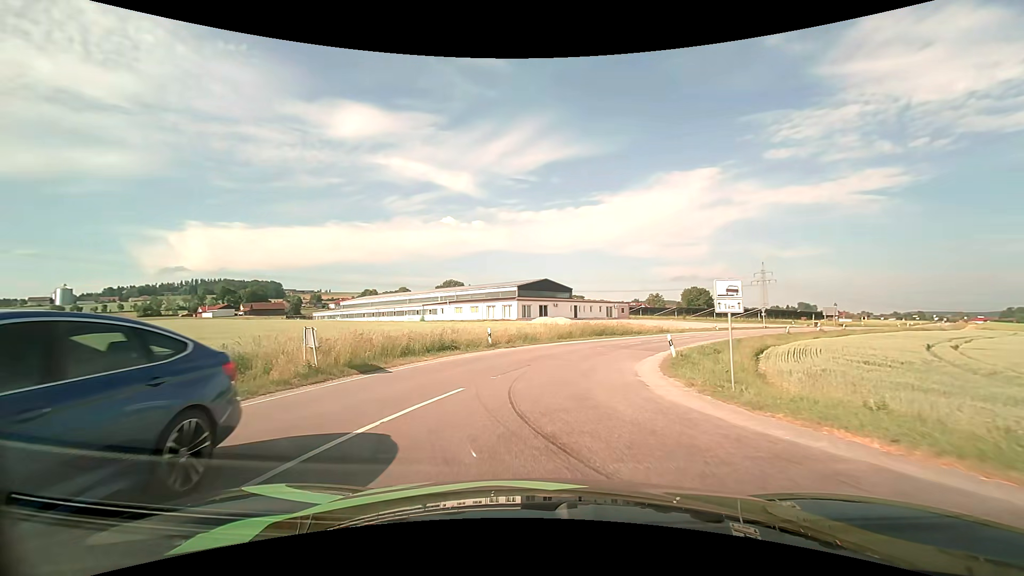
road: secondary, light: Day
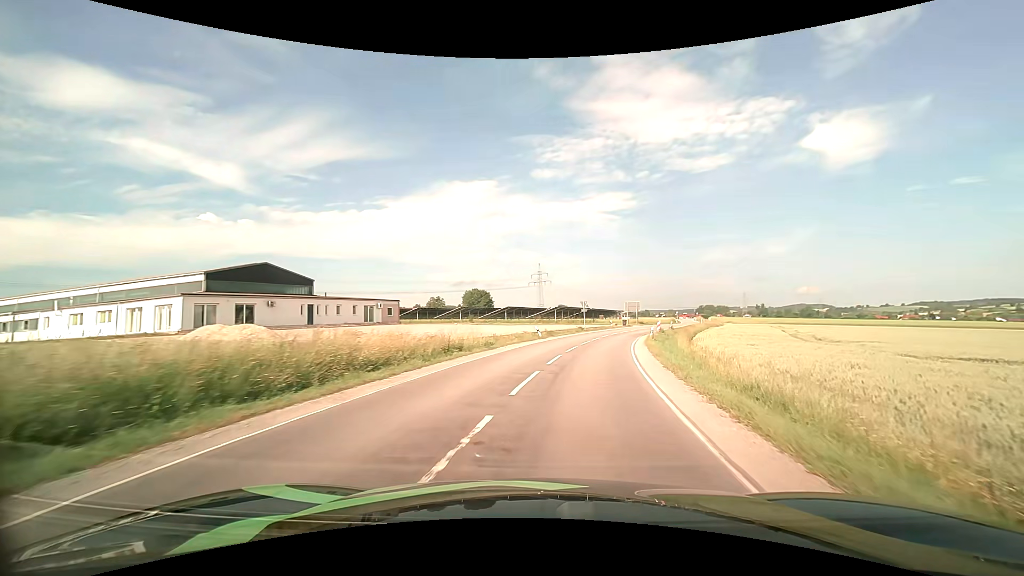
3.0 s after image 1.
(+6.5, +32.2) m; +24°
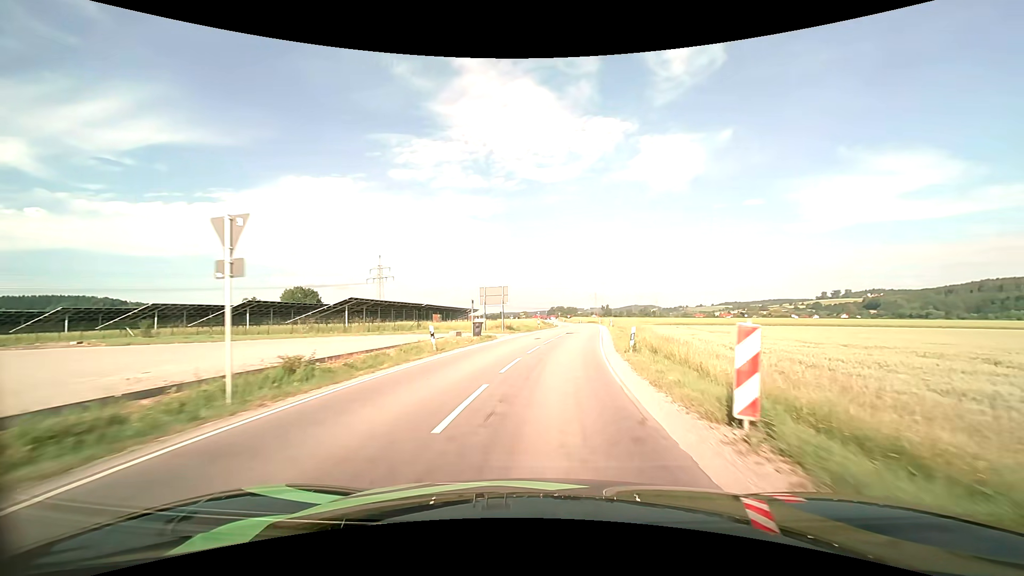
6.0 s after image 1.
(+7.4, +44.9) m; +17°
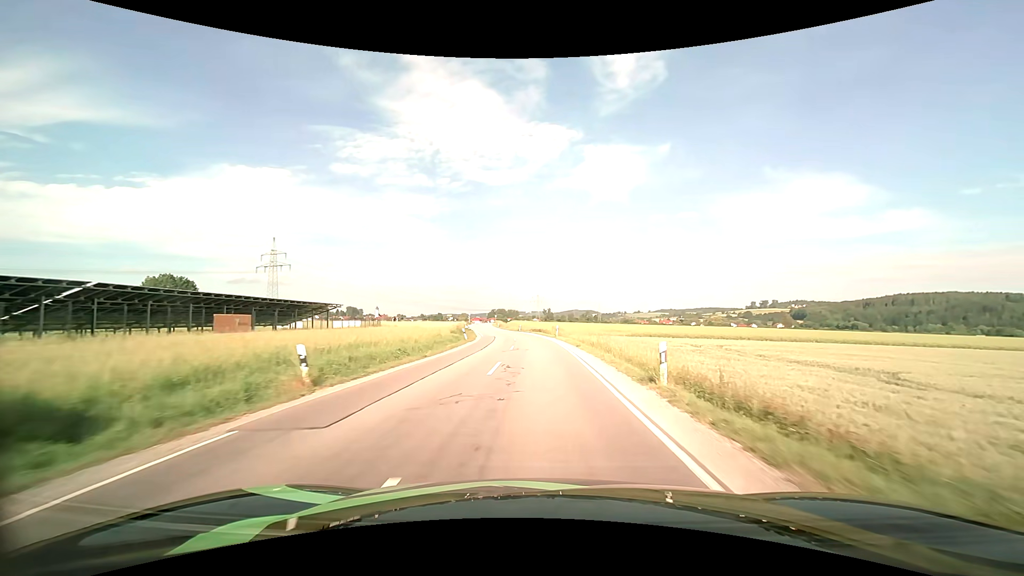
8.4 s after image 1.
(+3.5, +41.5) m; +7°
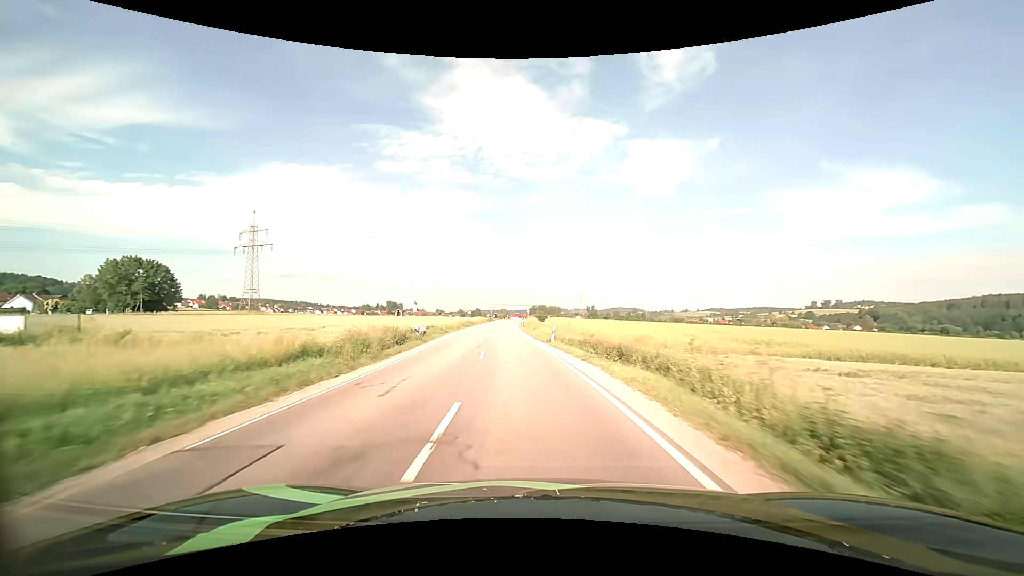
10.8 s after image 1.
(-0.7, +44.4) m; -4°
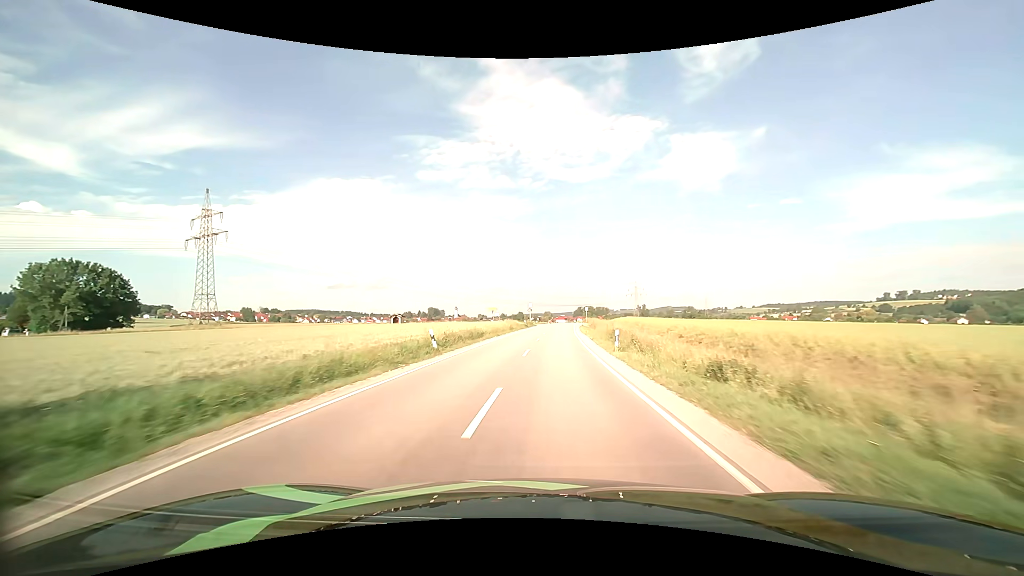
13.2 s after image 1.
(-3.6, +46.6) m; -6°
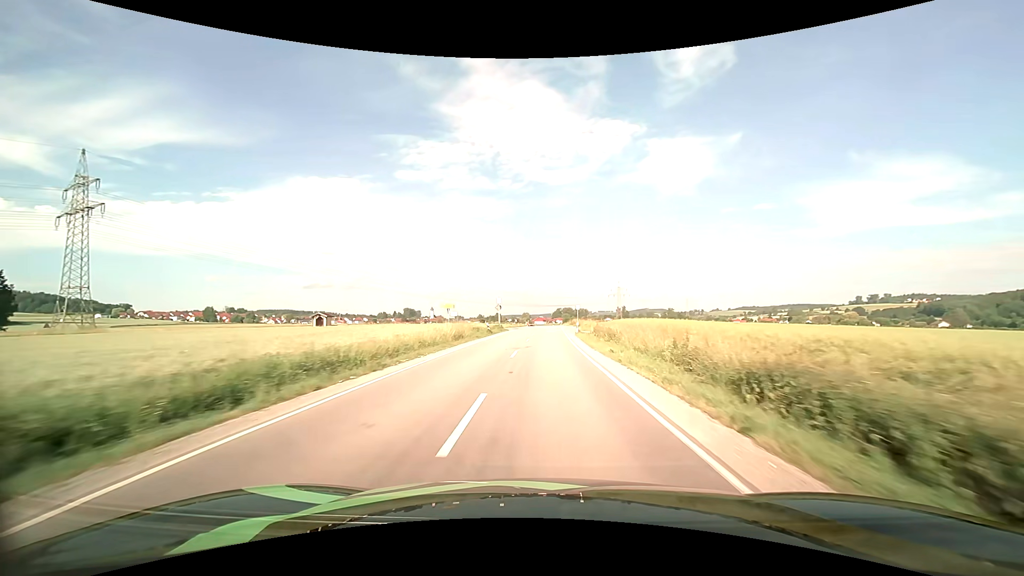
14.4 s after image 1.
(+0.5, +25.0) m; +2°
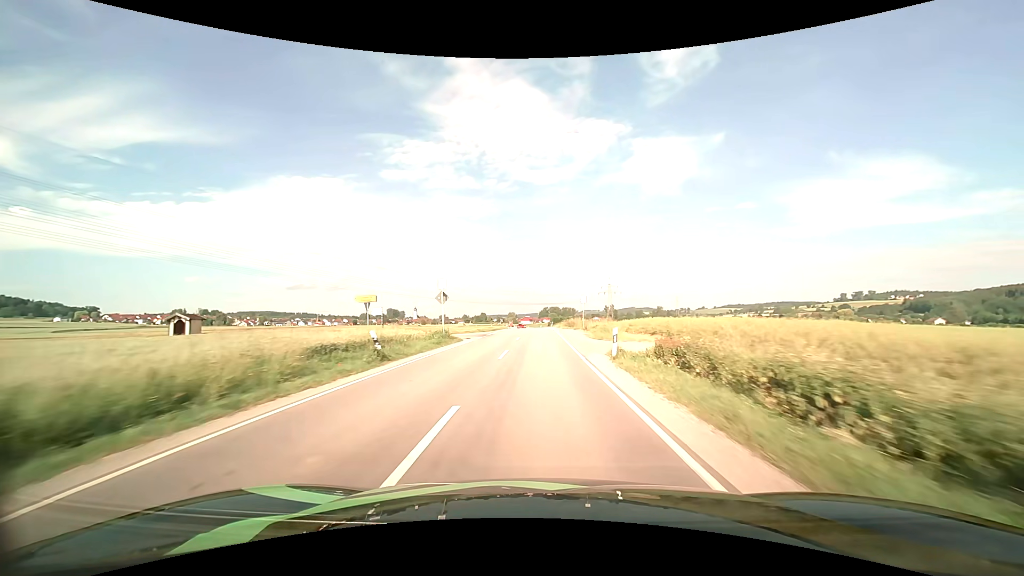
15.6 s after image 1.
(+0.4, +25.5) m; +2°
(0, +10) (0, +20) (0, +30) (0, +40) (0, +50) (0, +60) (0, +70) (0, +80) (0, +90) (-1, +100) m
